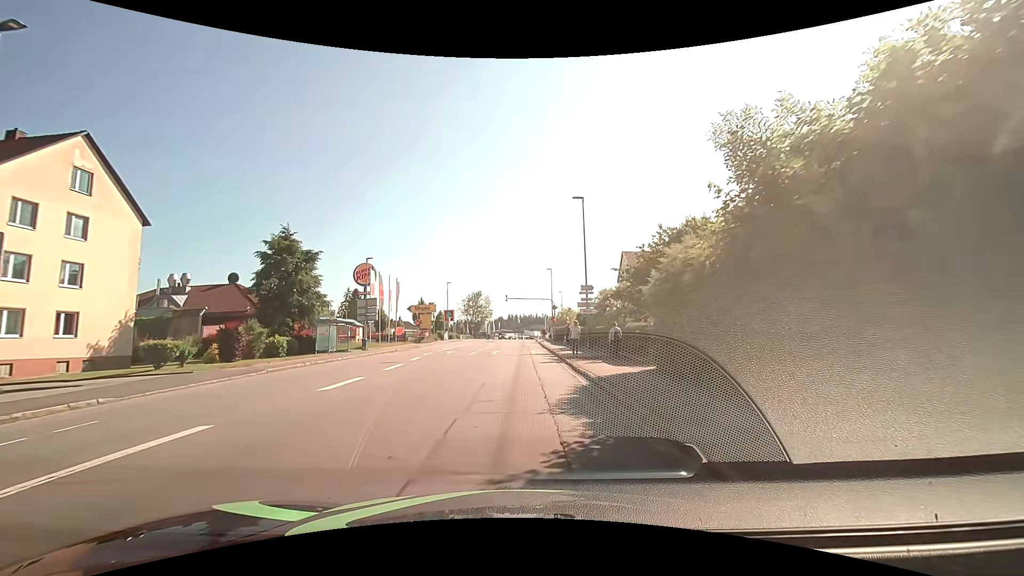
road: tertiary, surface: asphalt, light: Day
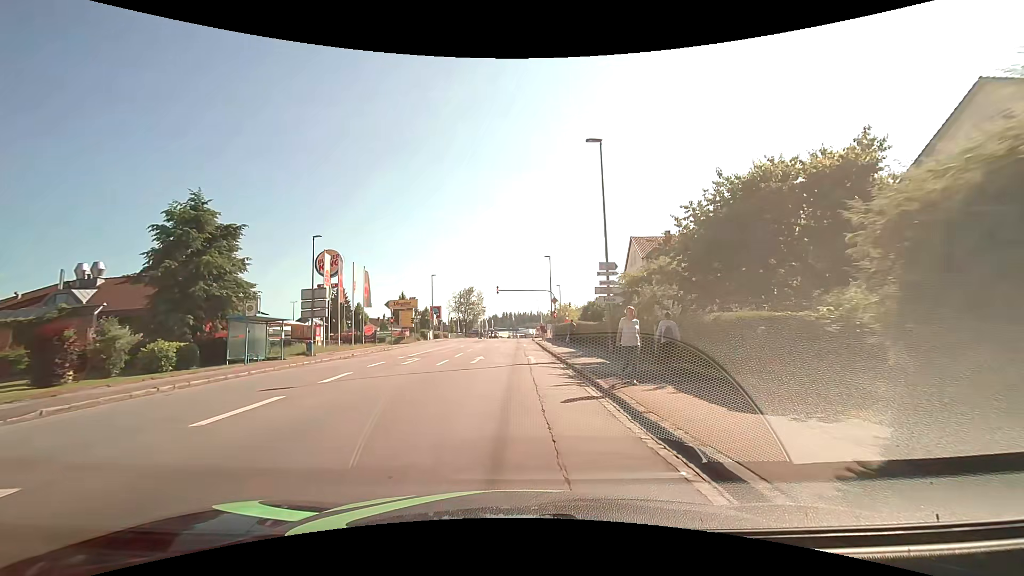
(+0.1, +10.1) m; 0°
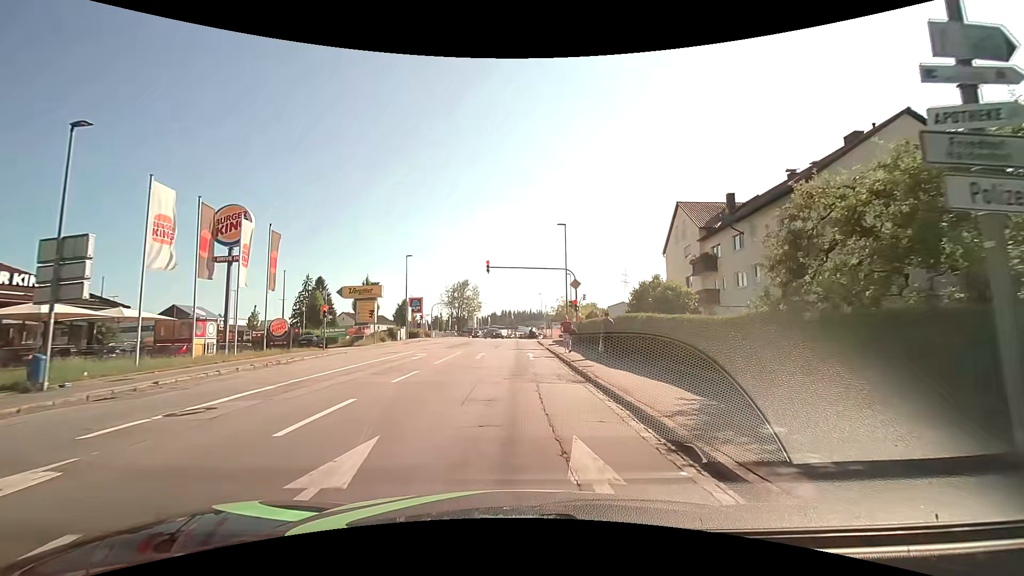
(0.0, +18.5) m; 0°
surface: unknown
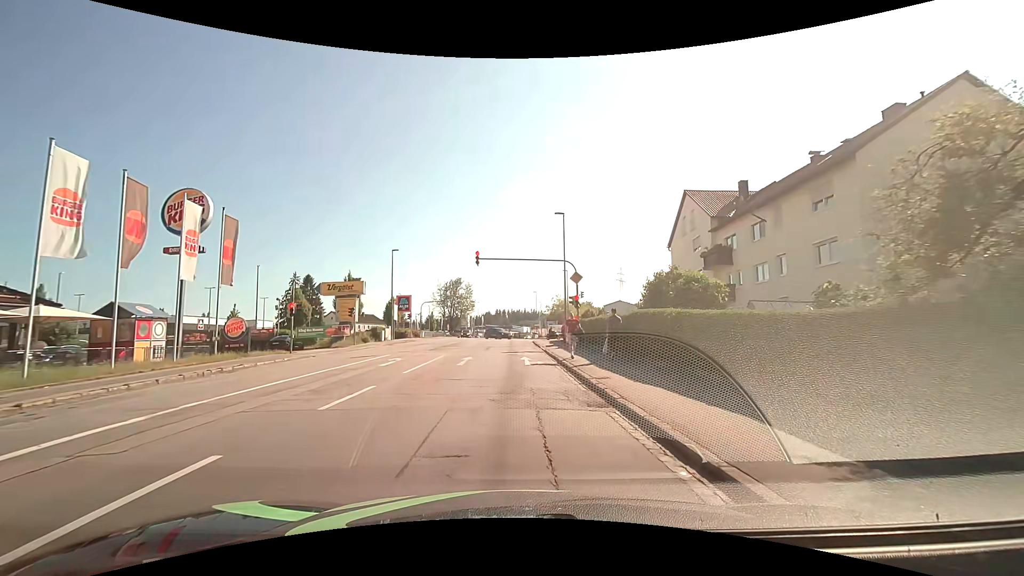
(0.0, +3.9) m; 0°
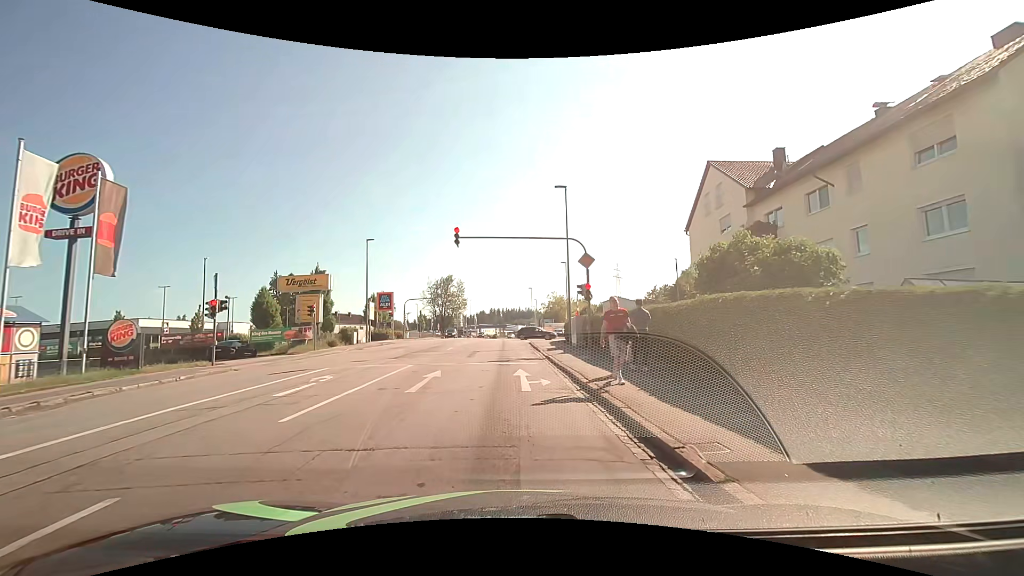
(+0.1, +7.0) m; +1°
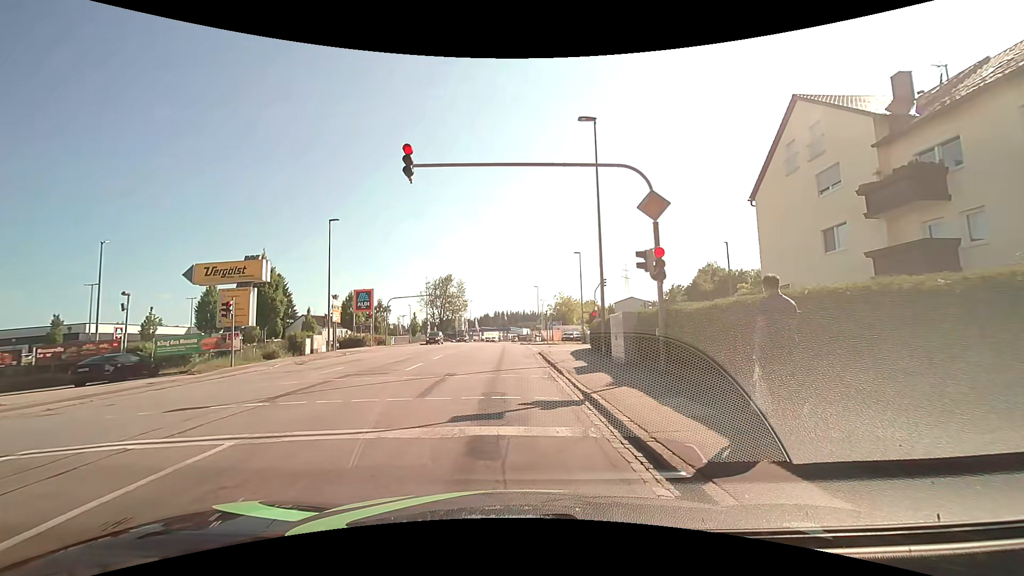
(0.0, +10.8) m; 0°
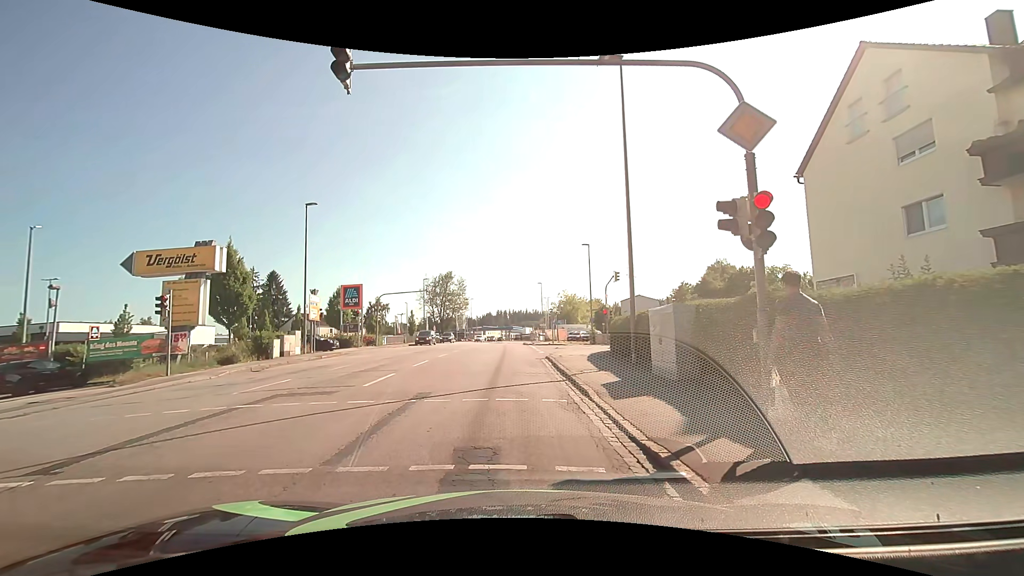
(-0.1, +4.5) m; -2°
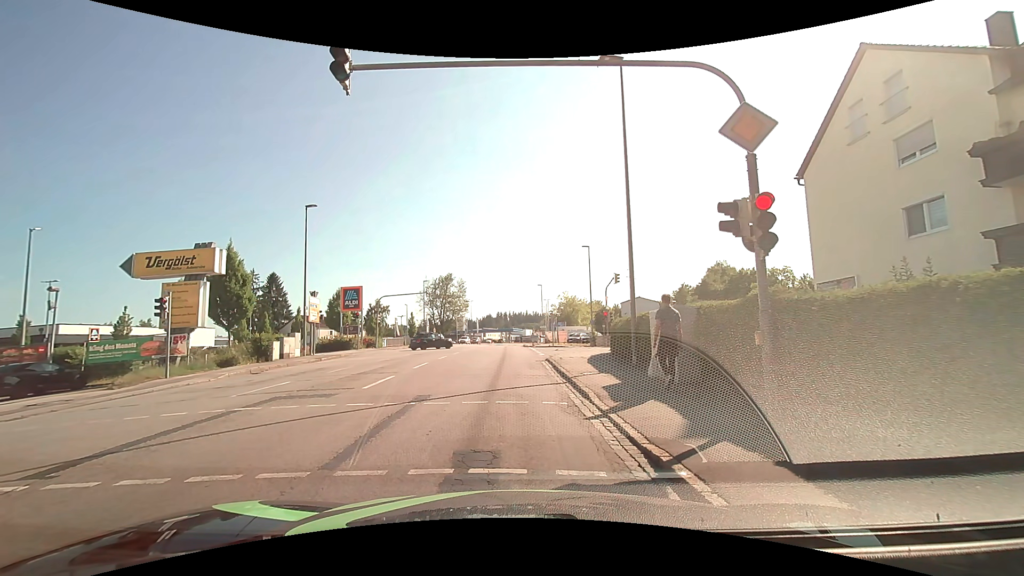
(0.0, +0.2) m; 0°
(0, +10) (0, +20) (0, +30) (0, +40) (0, +50) (0, +60) (0, +70) (0, +80) (+1, +90) (+2, +100) m
